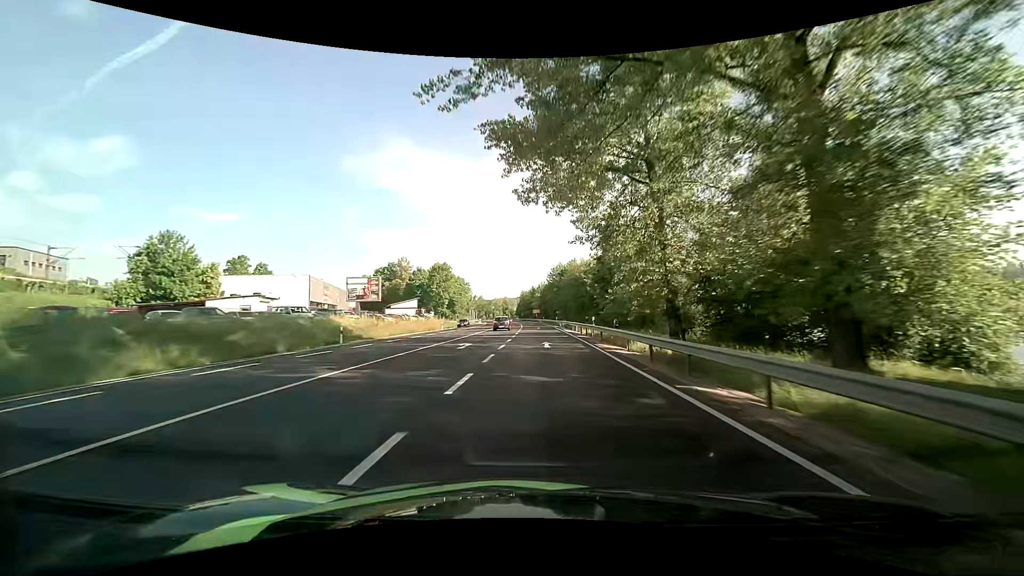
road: primary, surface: asphalt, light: Day
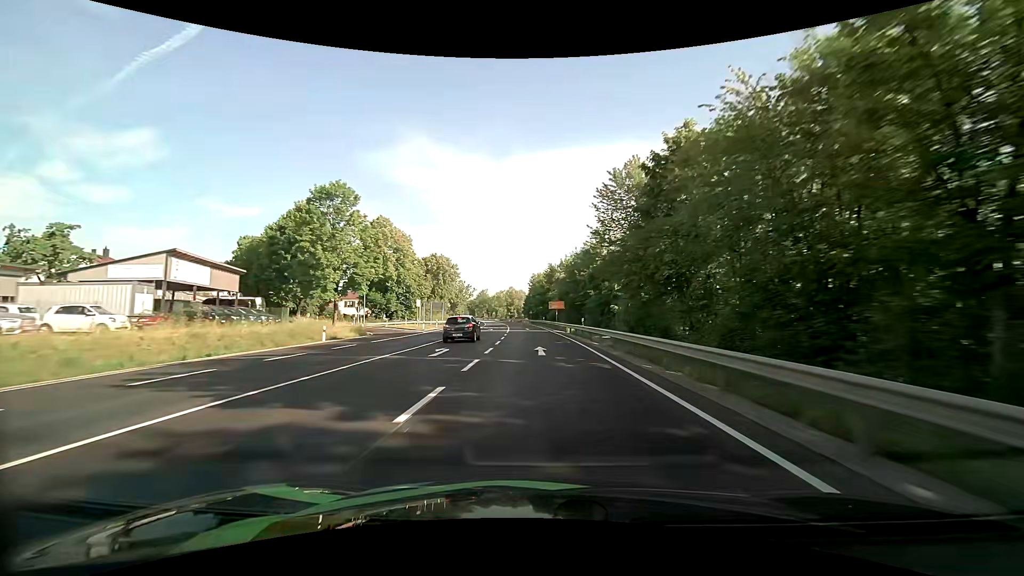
(-0.2, +74.6) m; -1°
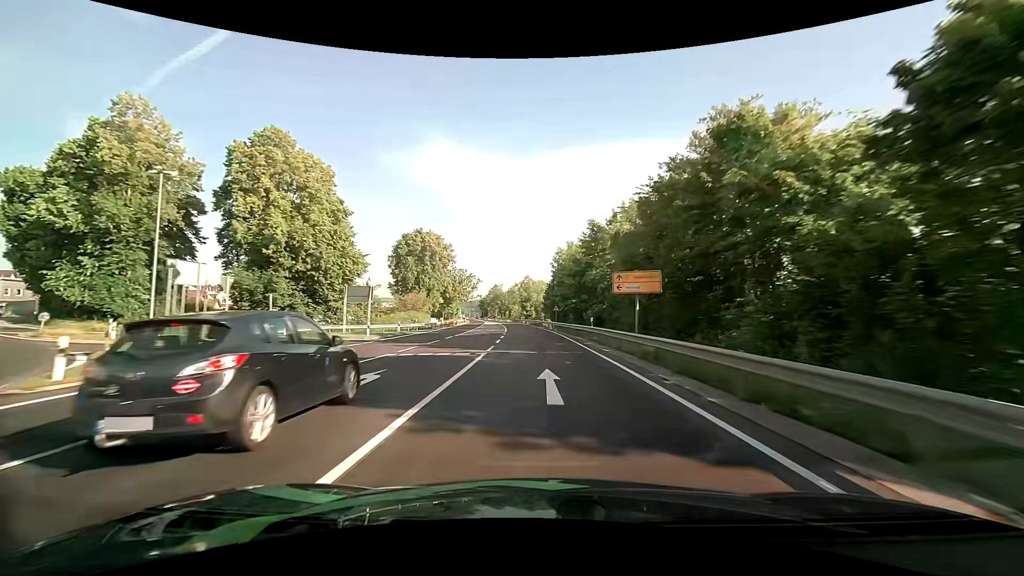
(-1.1, +44.9) m; -2°
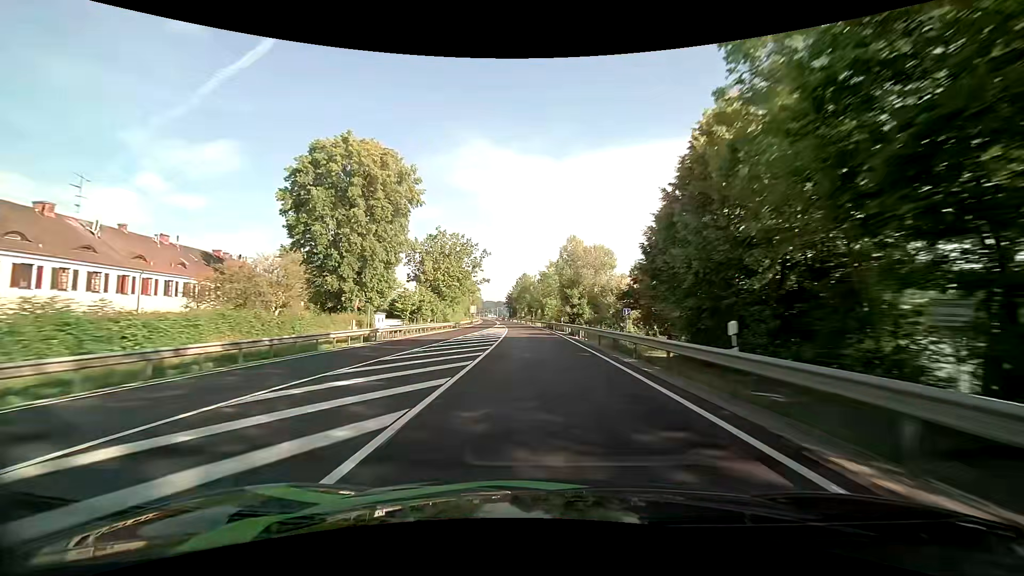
(-2.3, +59.9) m; -4°
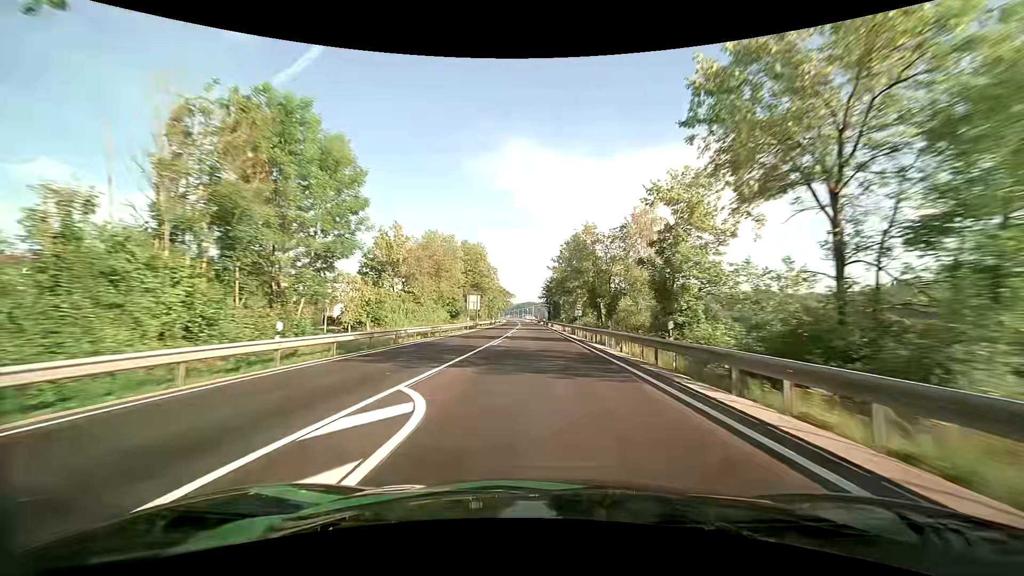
(-3.8, +74.9) m; -5°
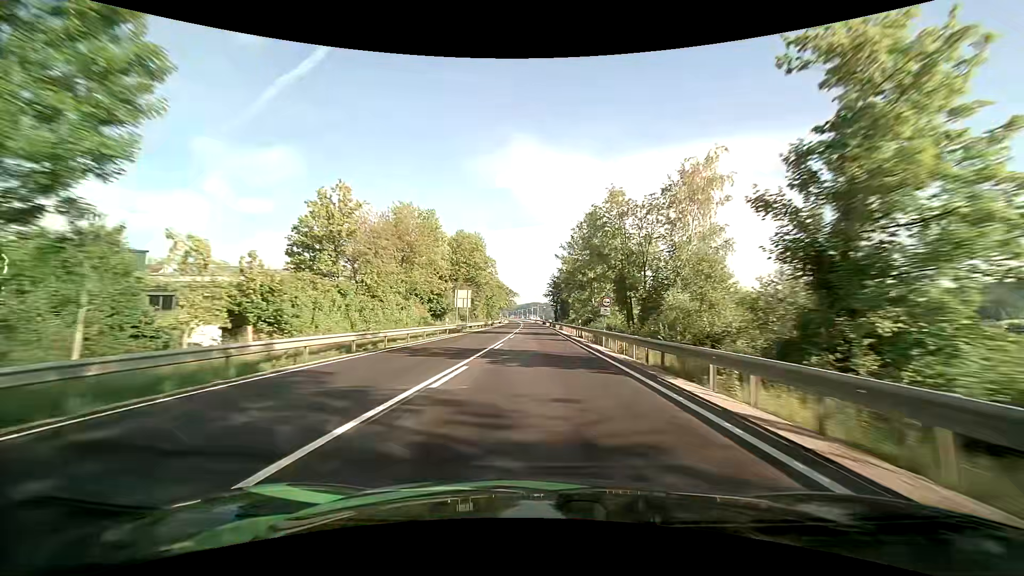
(-0.1, +15.2) m; -1°
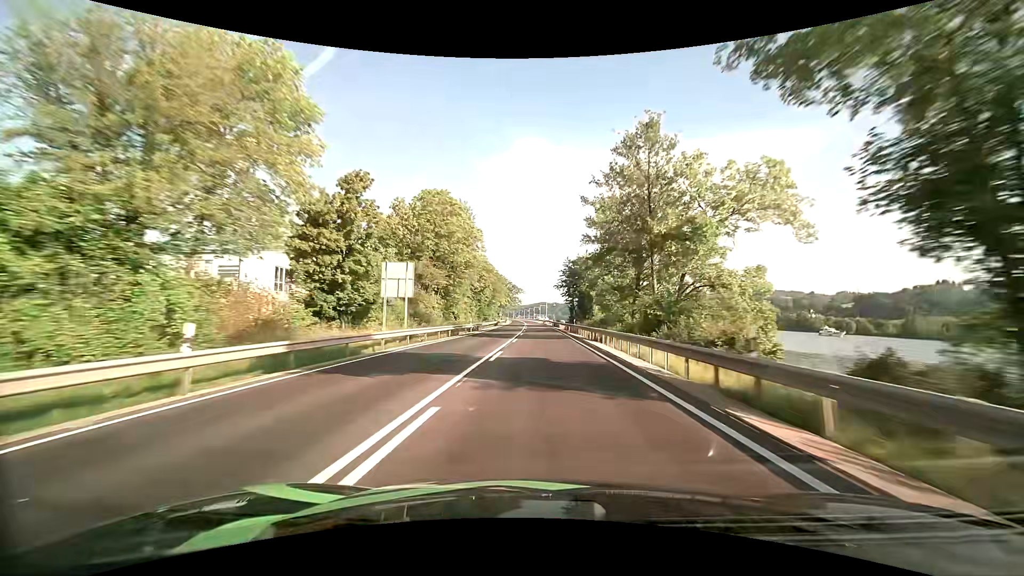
(-0.2, +30.5) m; -1°
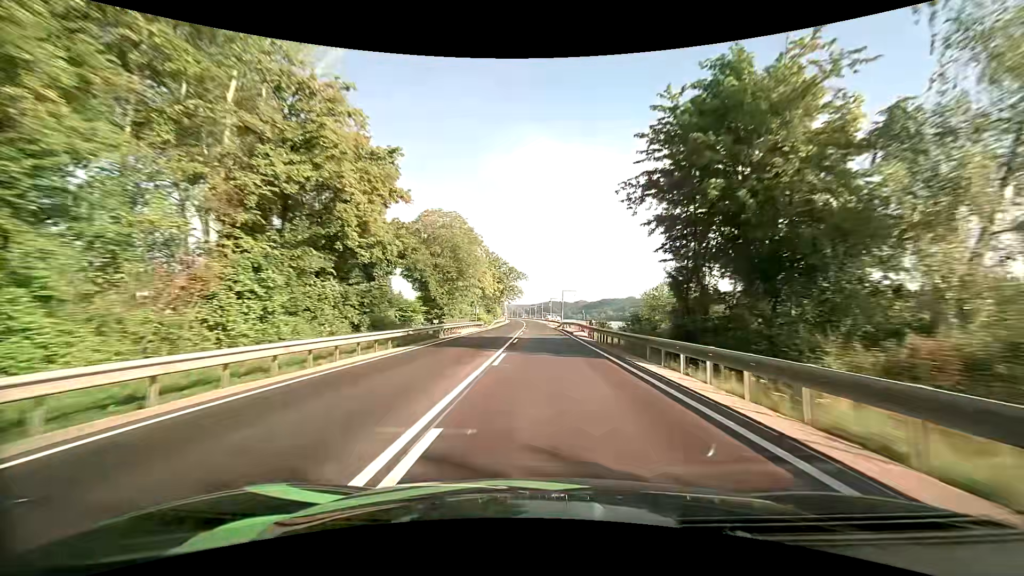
(-0.5, +61.6) m; -1°
(0, +10) (0, +20) (0, +30) (0, +40) (0, +50) (-1, +60) (-1, +70) (-1, +80) (-1, +90) (-1, +100) m
